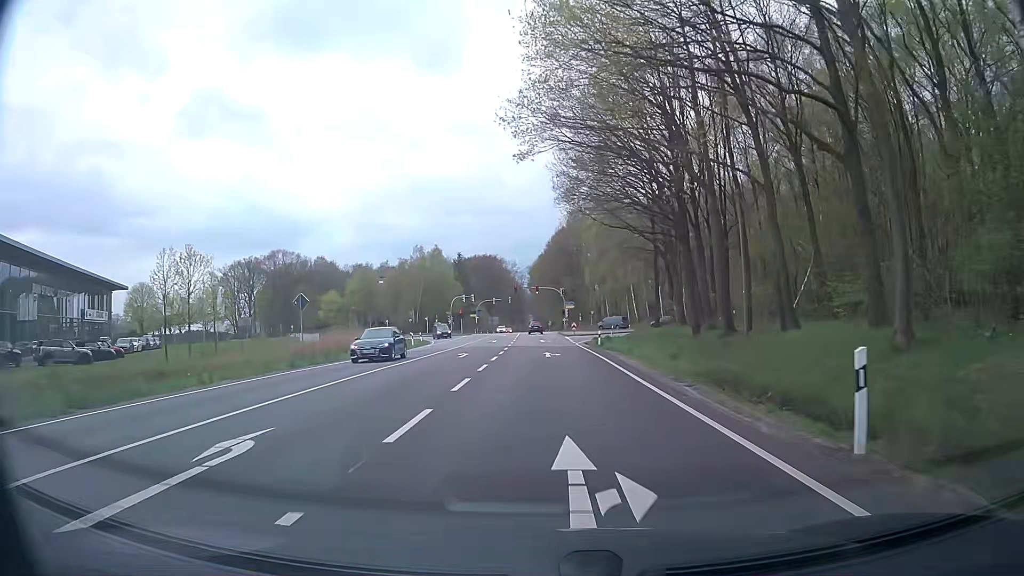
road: primary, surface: asphalt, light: Day
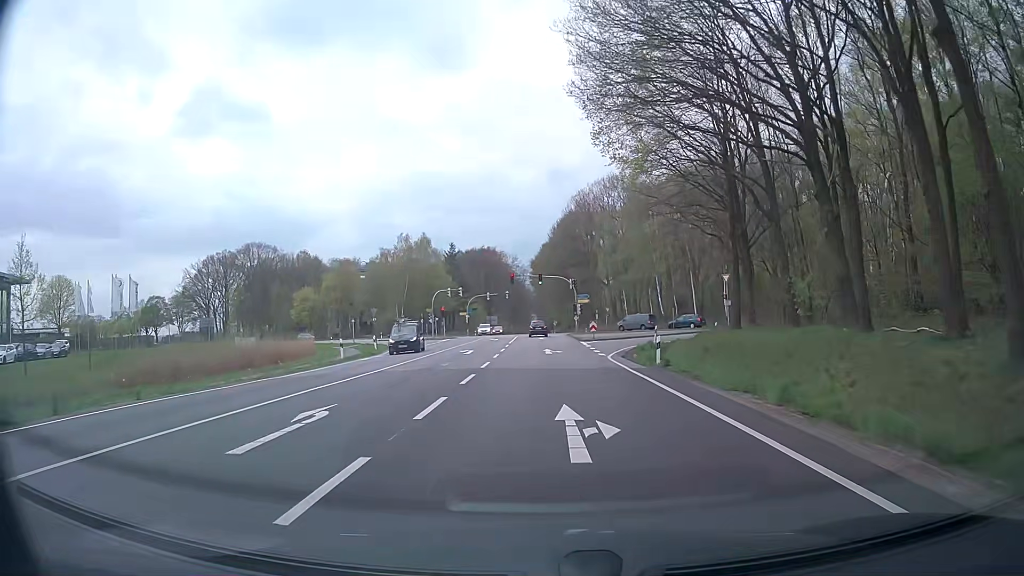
(-0.1, +21.7) m; 0°
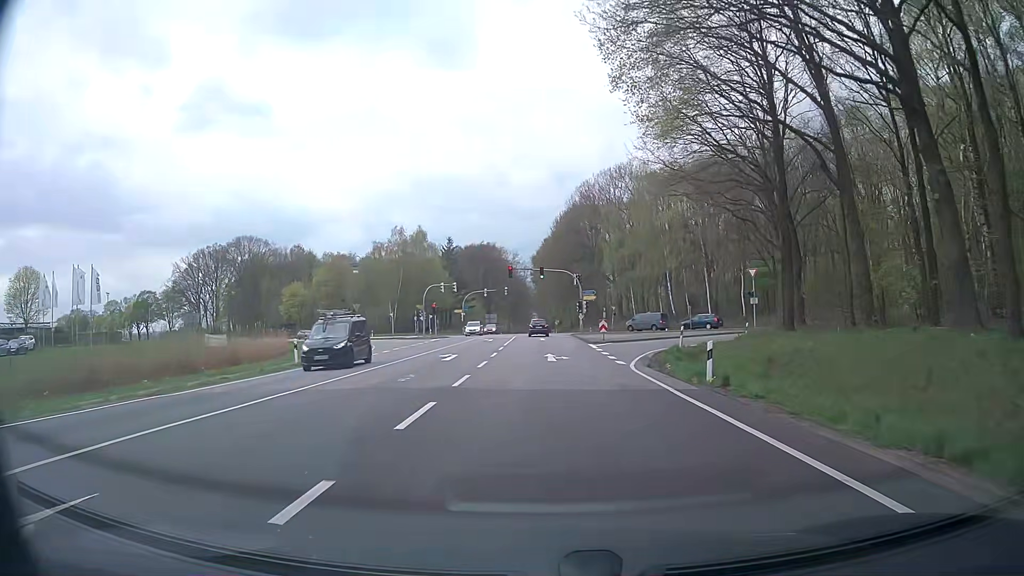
(0.0, +7.2) m; 0°
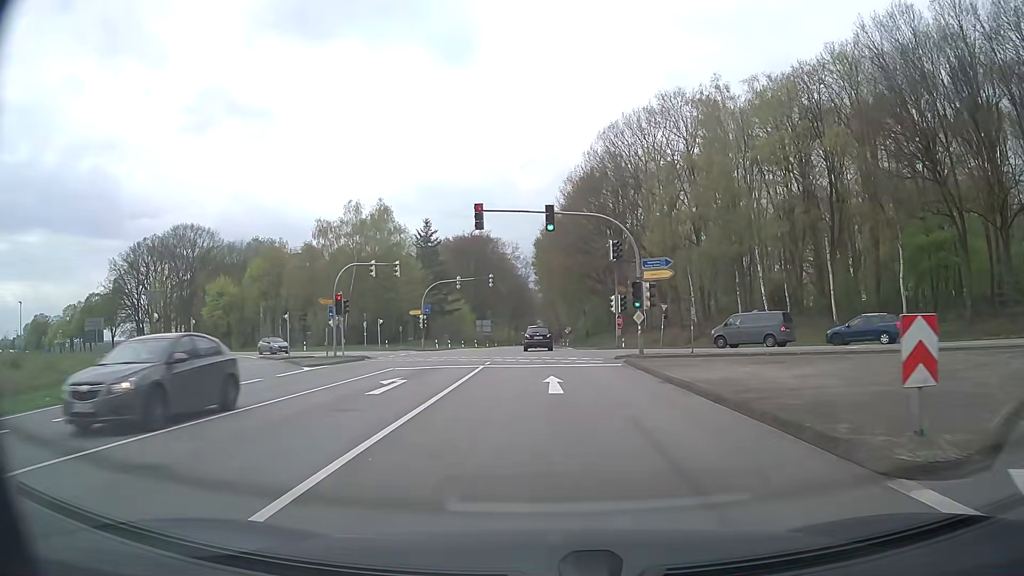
(0.0, +35.6) m; -1°
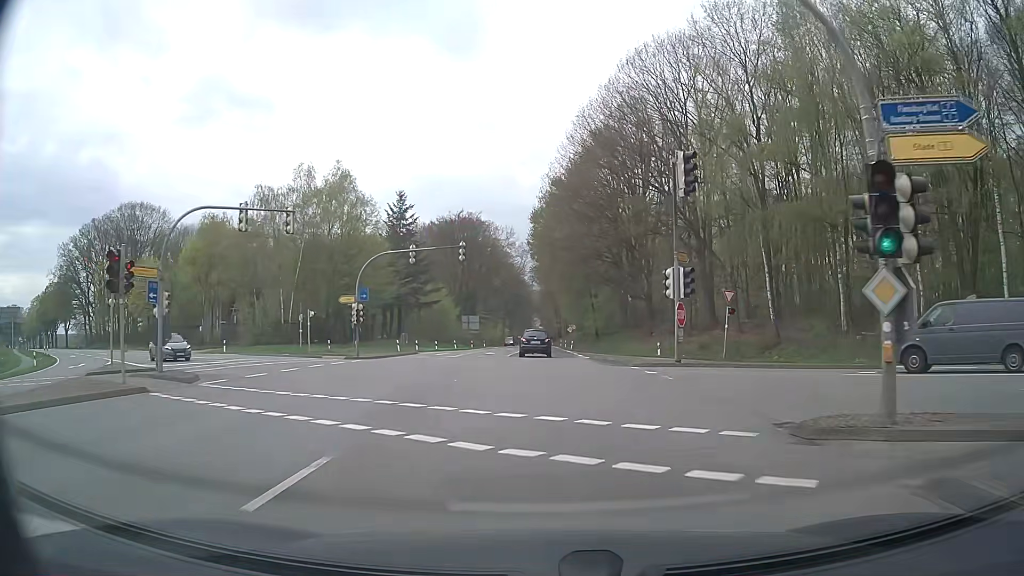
(+0.1, +20.9) m; 0°
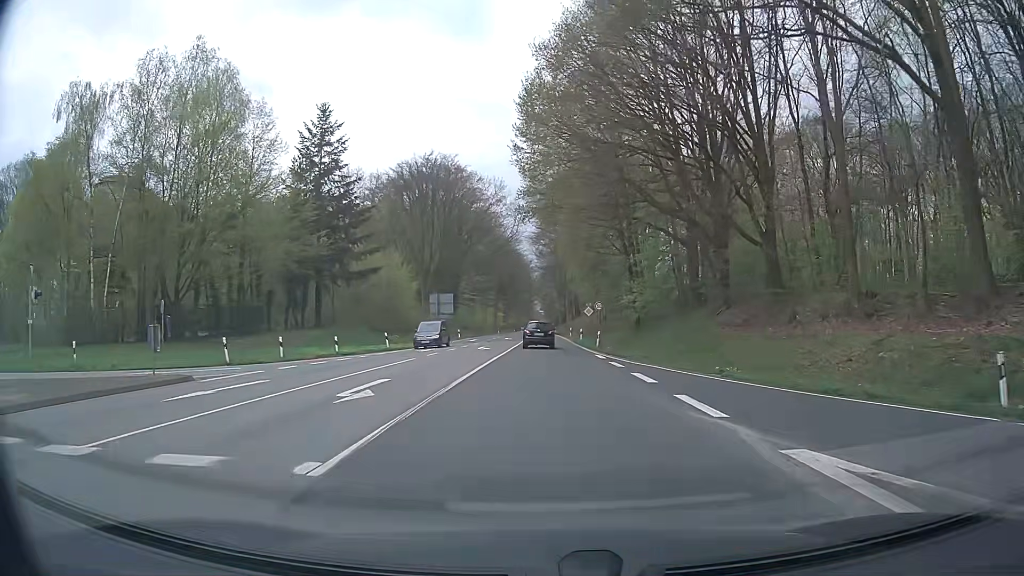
(+0.1, +34.7) m; 0°
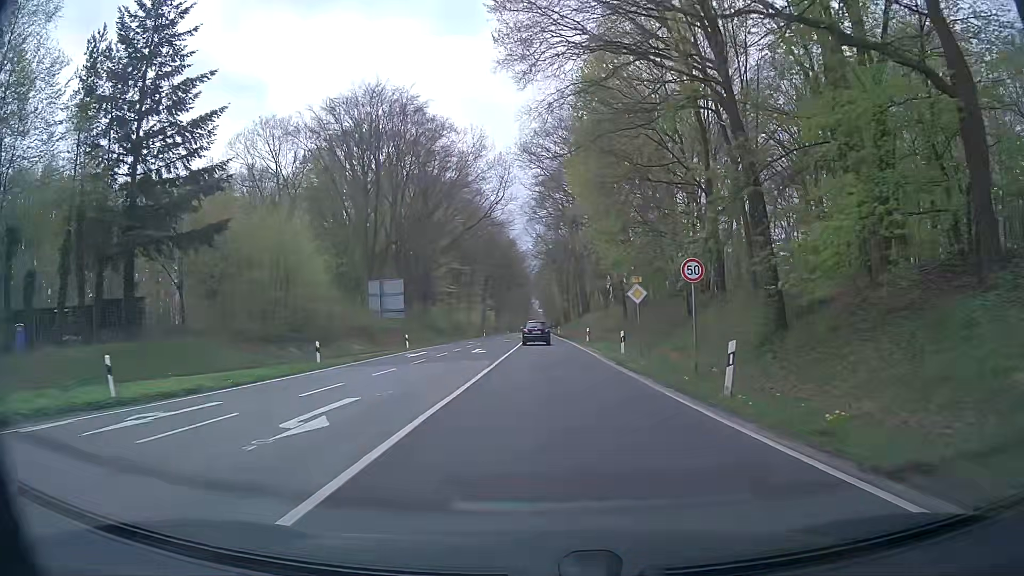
(0.0, +29.4) m; 0°
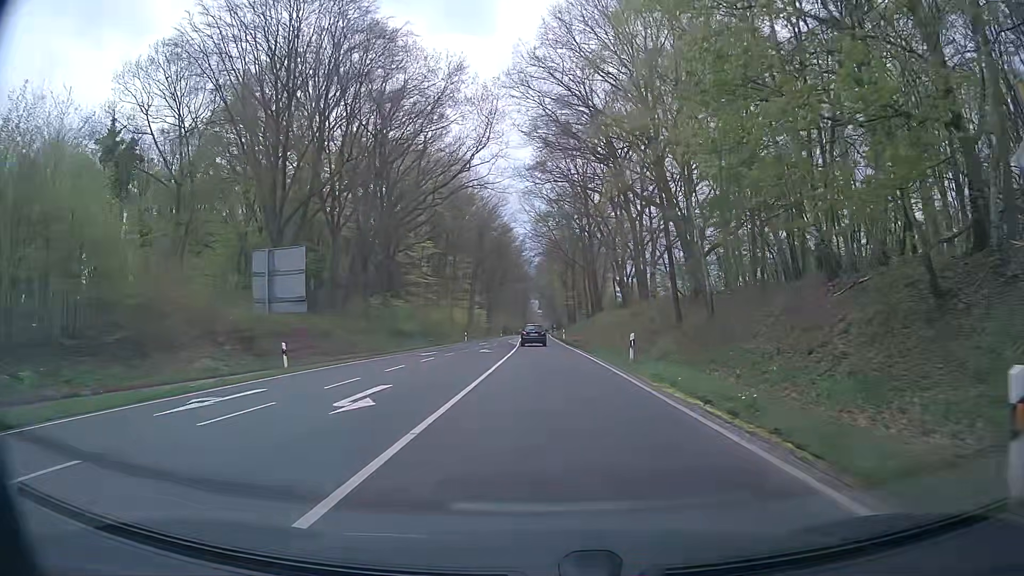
(+0.1, +23.2) m; +1°
(0, +10) (0, +20) (0, +30) (0, +40) (0, +50) (0, +60) (0, +70) (0, +80) (0, +90) (0, +100) m
